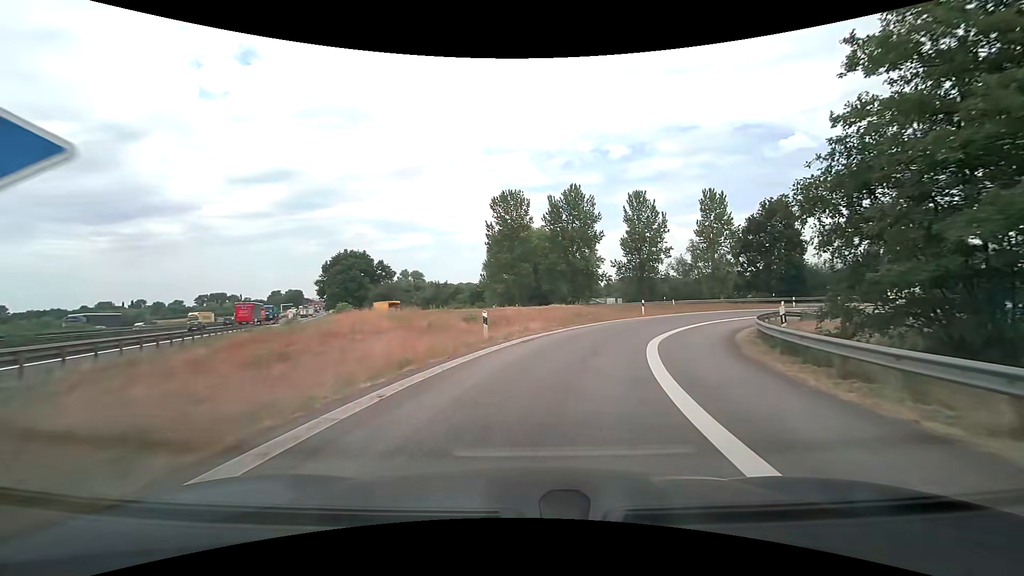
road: motorway_link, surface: asphalt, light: Day
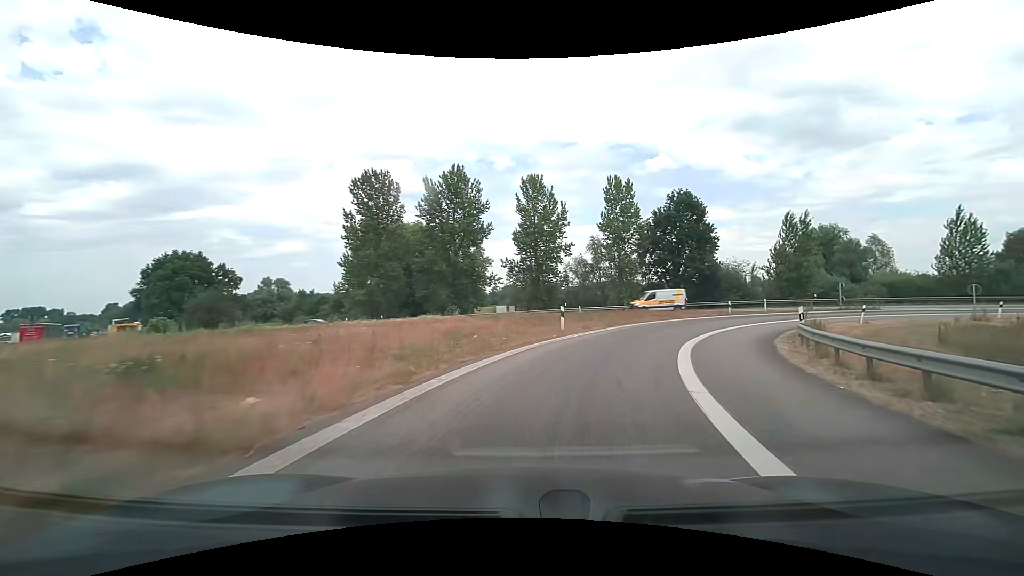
(+1.5, +14.6) m; +12°
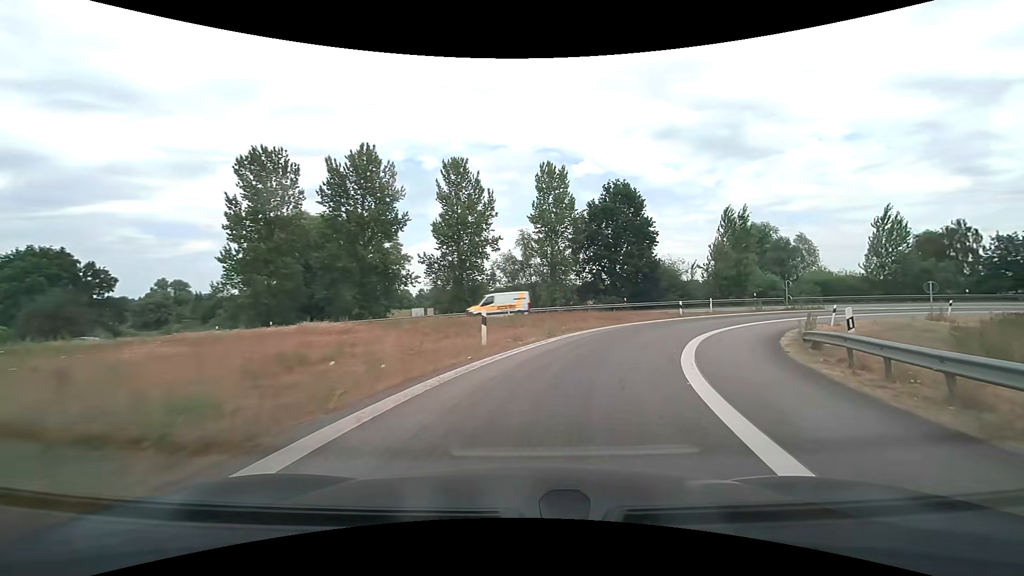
(+0.5, +7.1) m; +8°
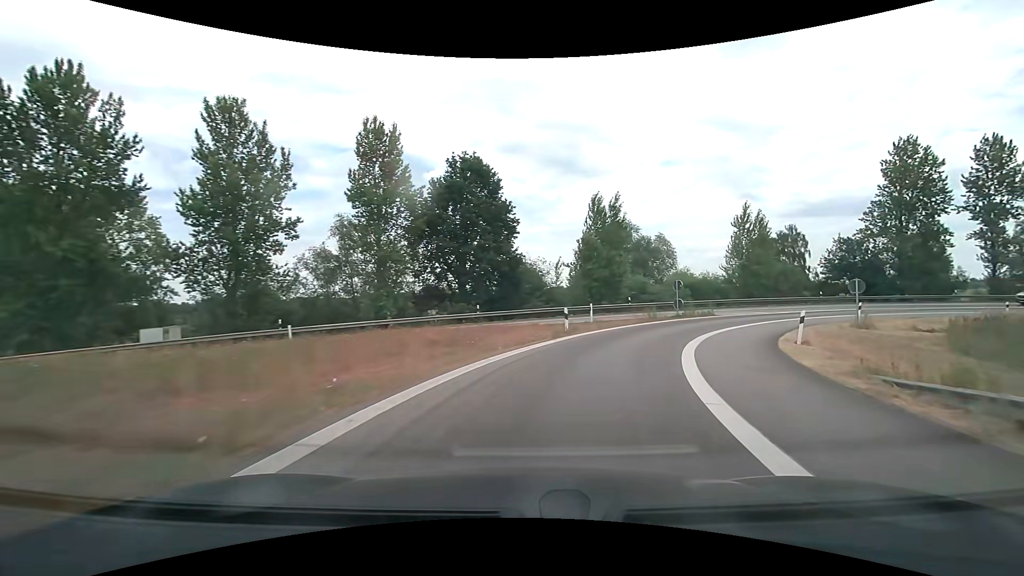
(+2.0, +13.7) m; +17°
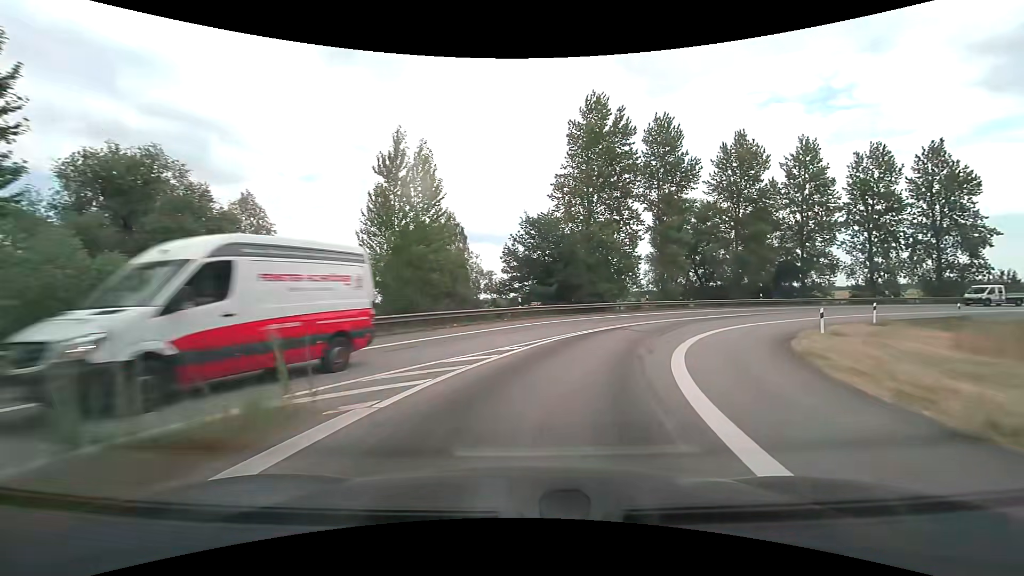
(+10.7, +30.5) m; +39°
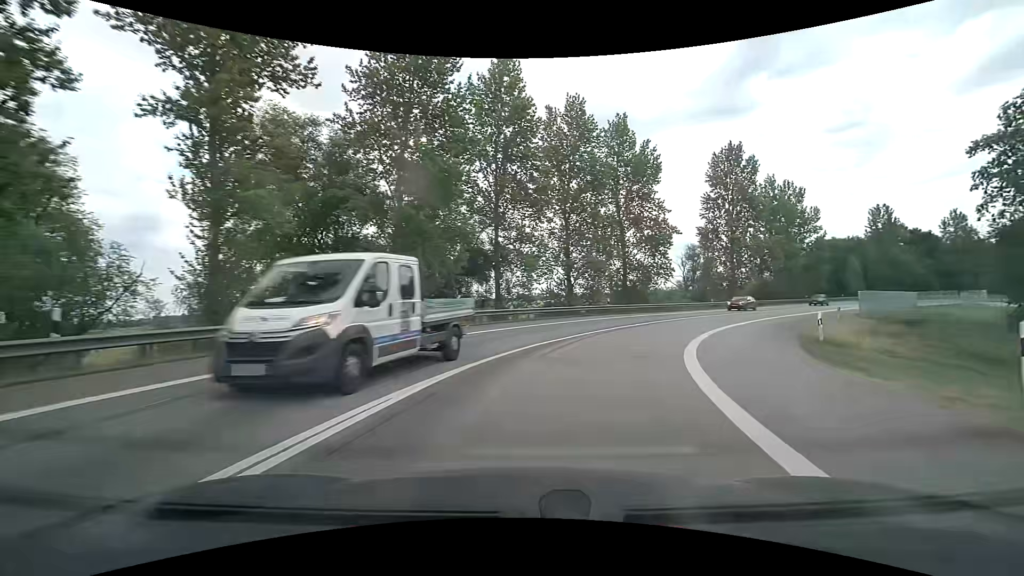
(+11.0, +30.3) m; +39°
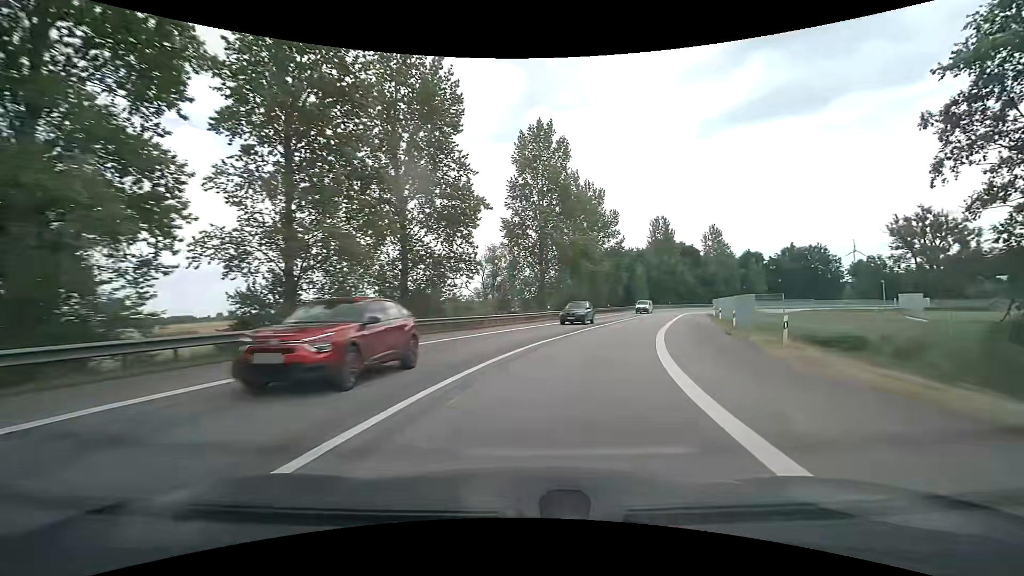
(+4.2, +20.1) m; +23°
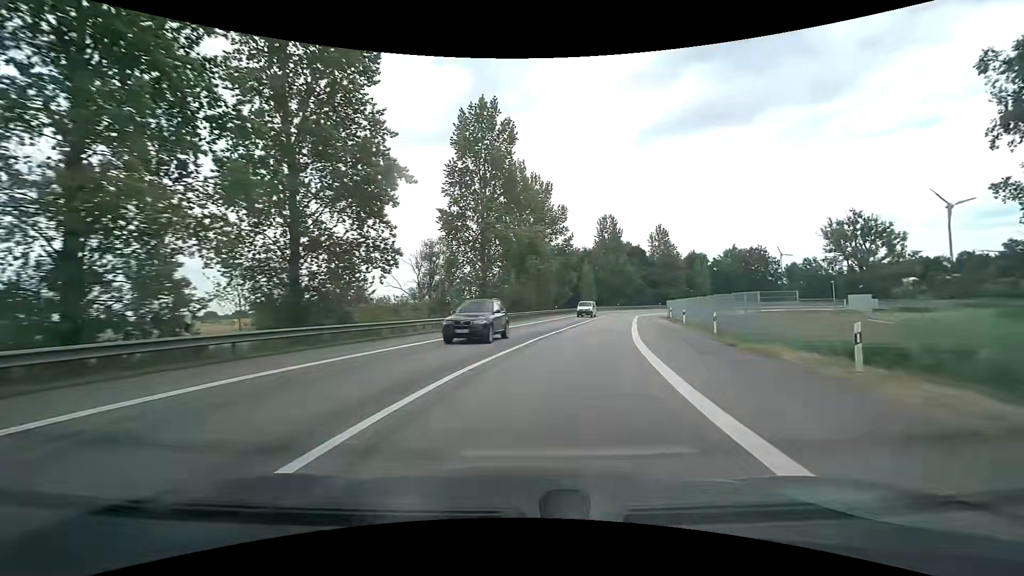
(+0.5, +7.3) m; +8°
